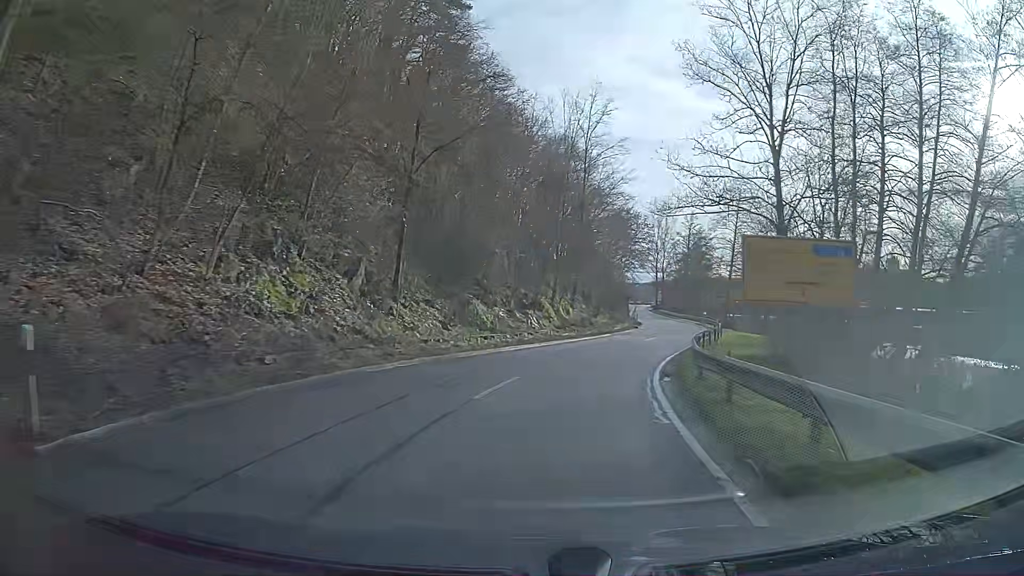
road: tertiary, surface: asphalt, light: Day
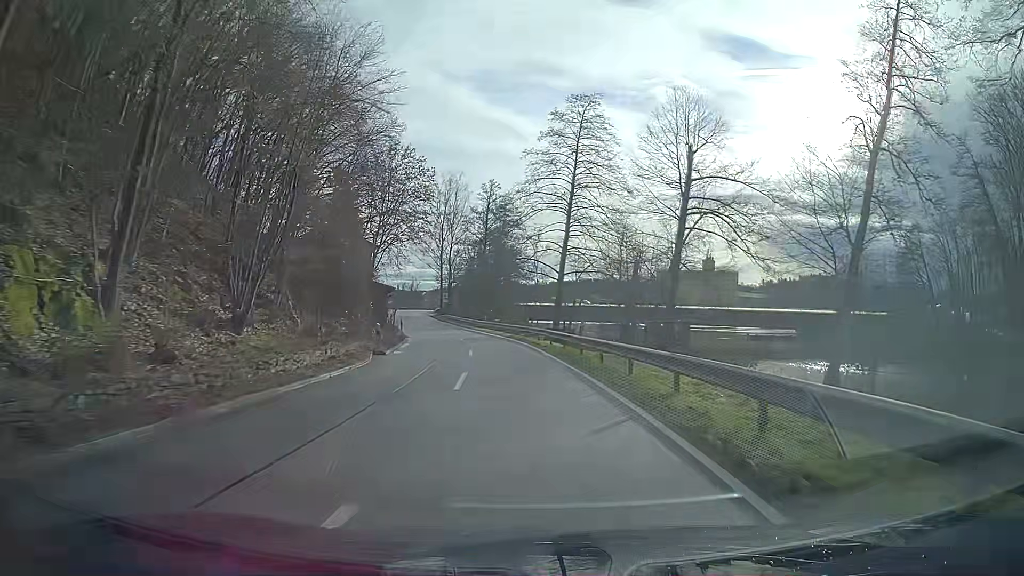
(+6.1, +34.7) m; +16°
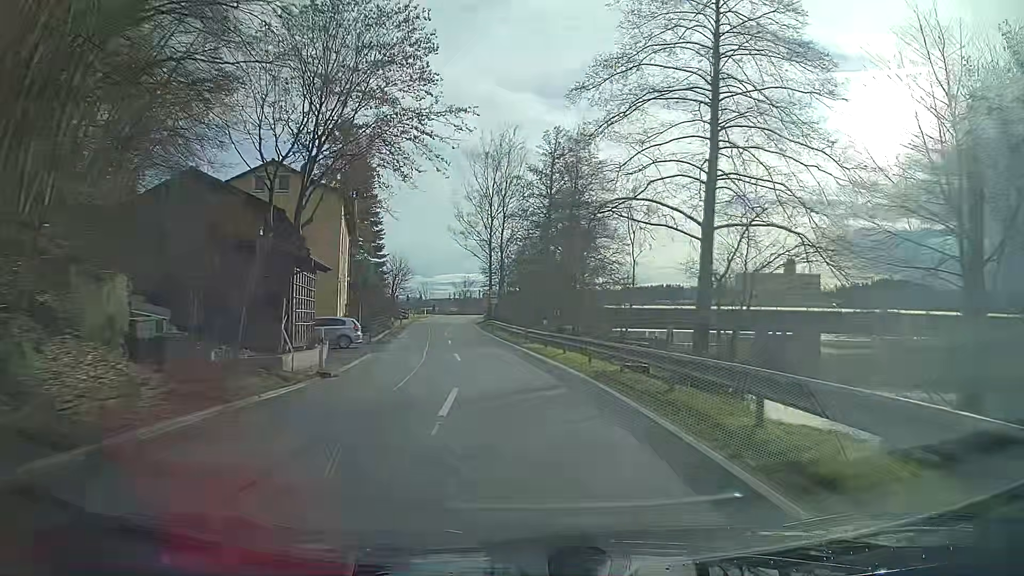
(-1.1, +27.7) m; -6°
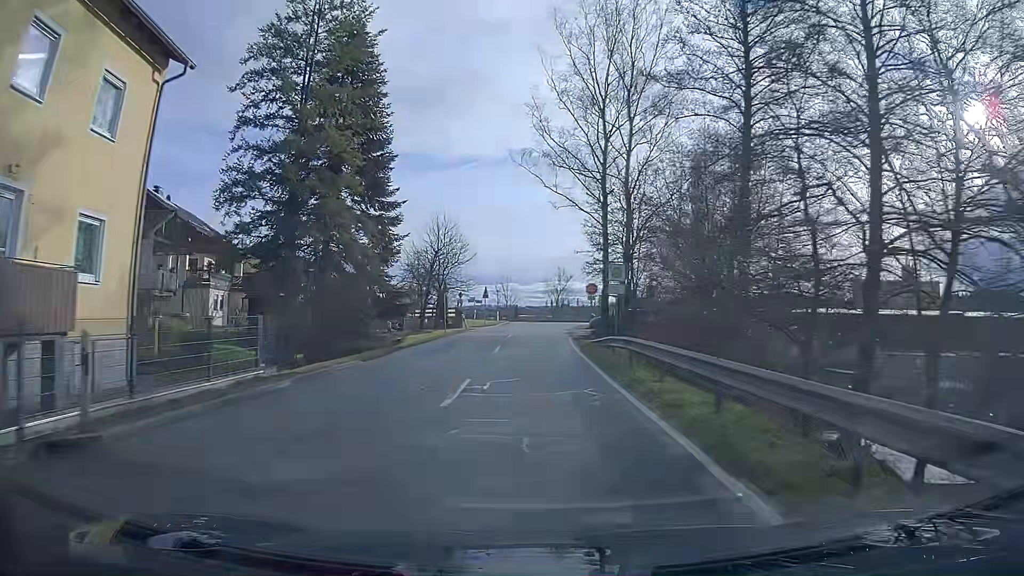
(-2.7, +35.9) m; -7°
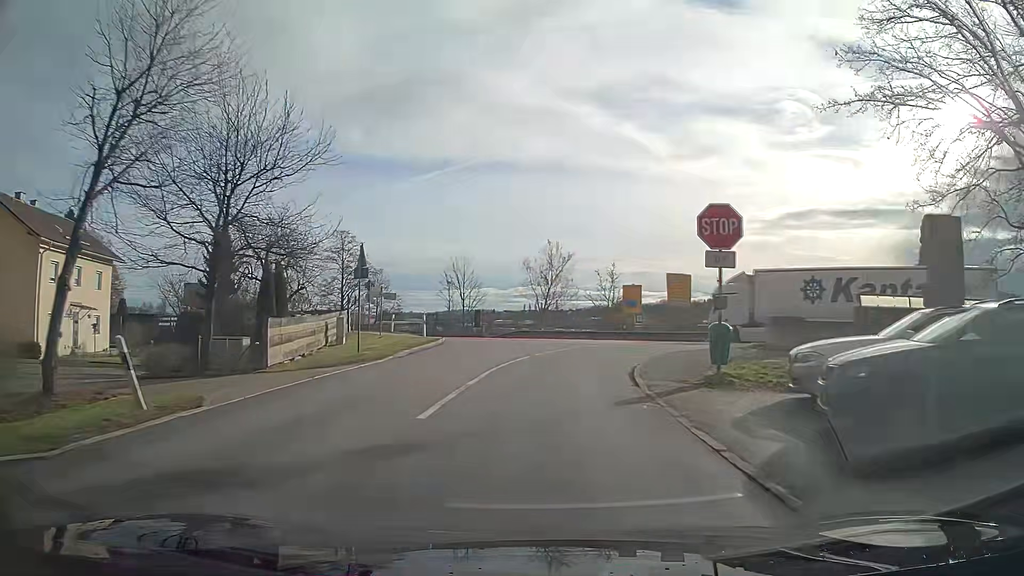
(+0.3, +37.8) m; +2°
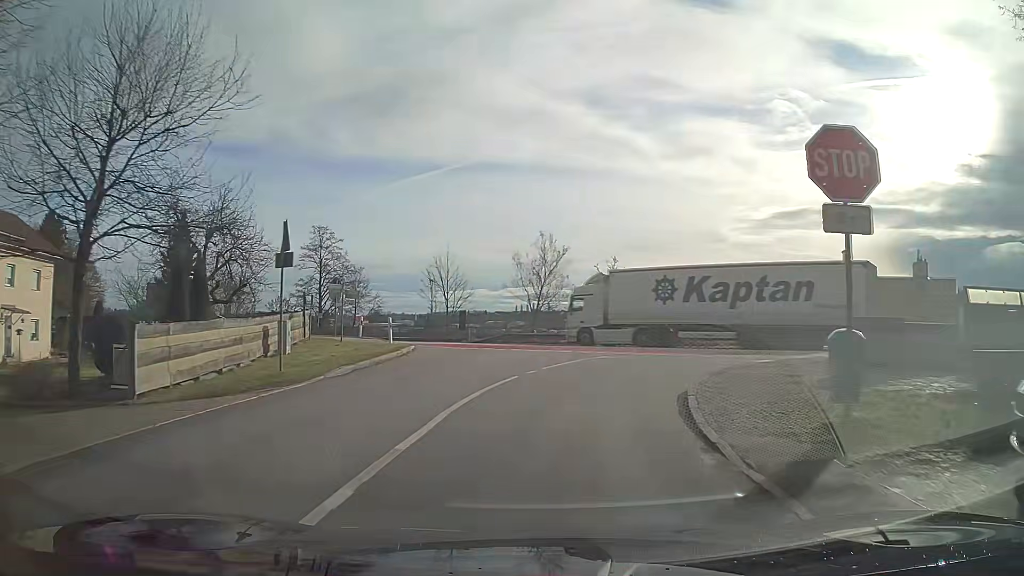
(+0.1, +5.7) m; +1°
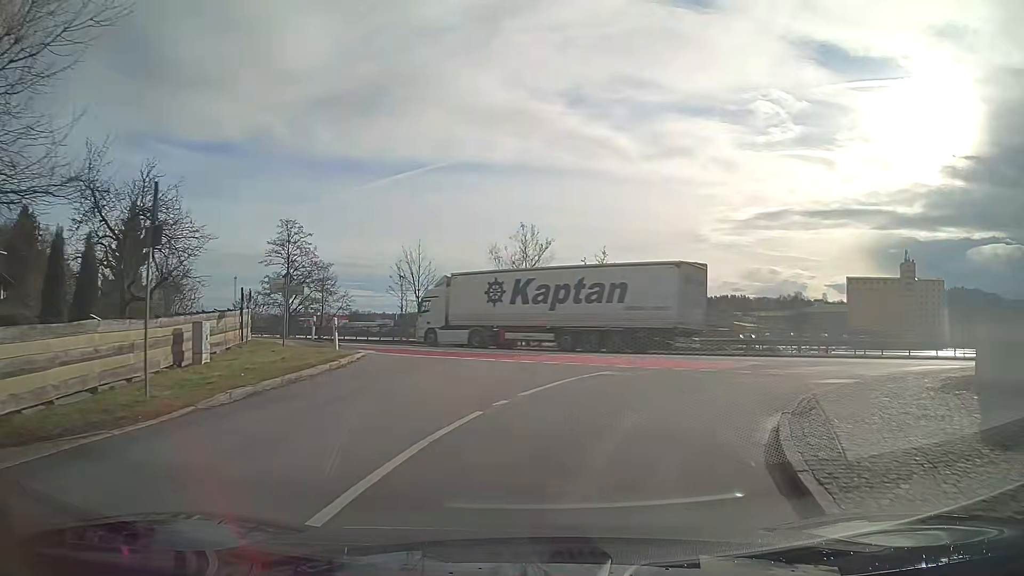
(+0.1, +4.7) m; +2°
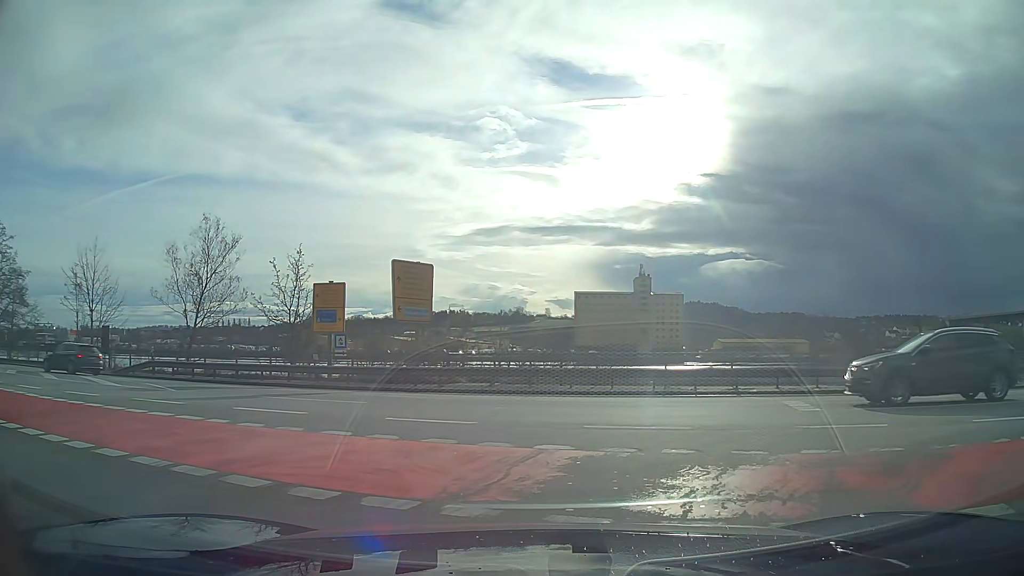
(+1.4, +8.8) m; +20°
